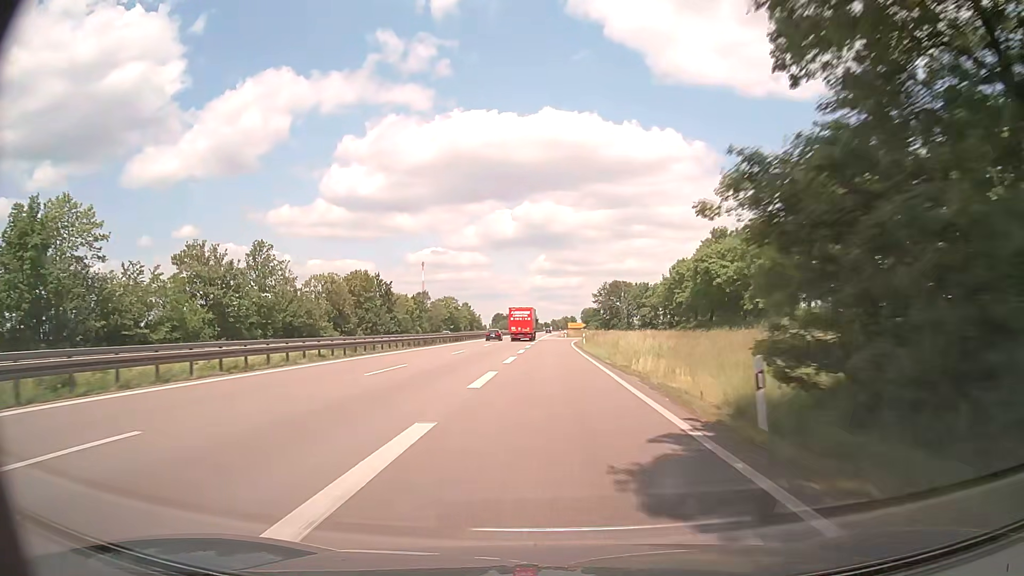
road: trunk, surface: asphalt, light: Day
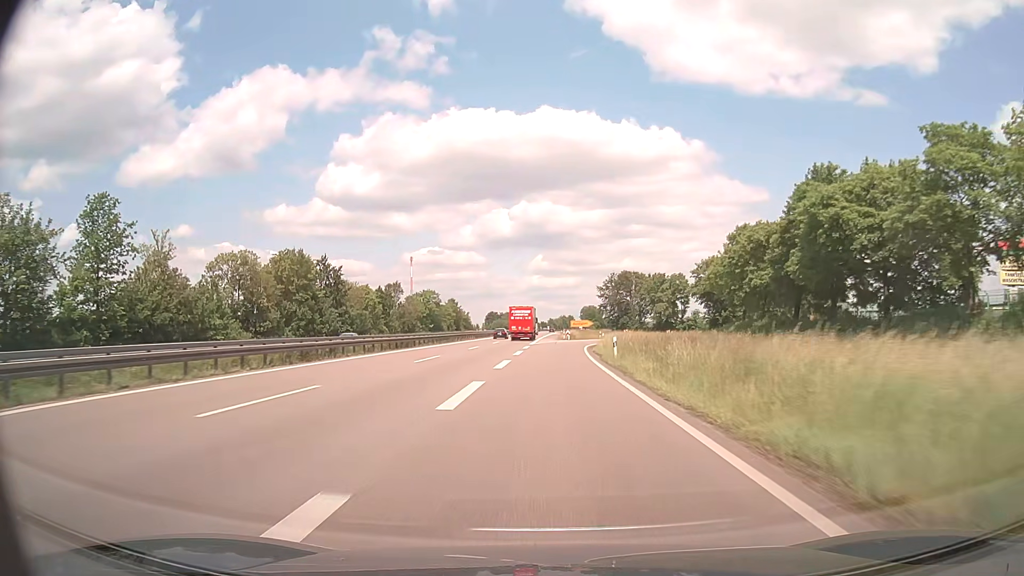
(+0.1, +27.7) m; 0°
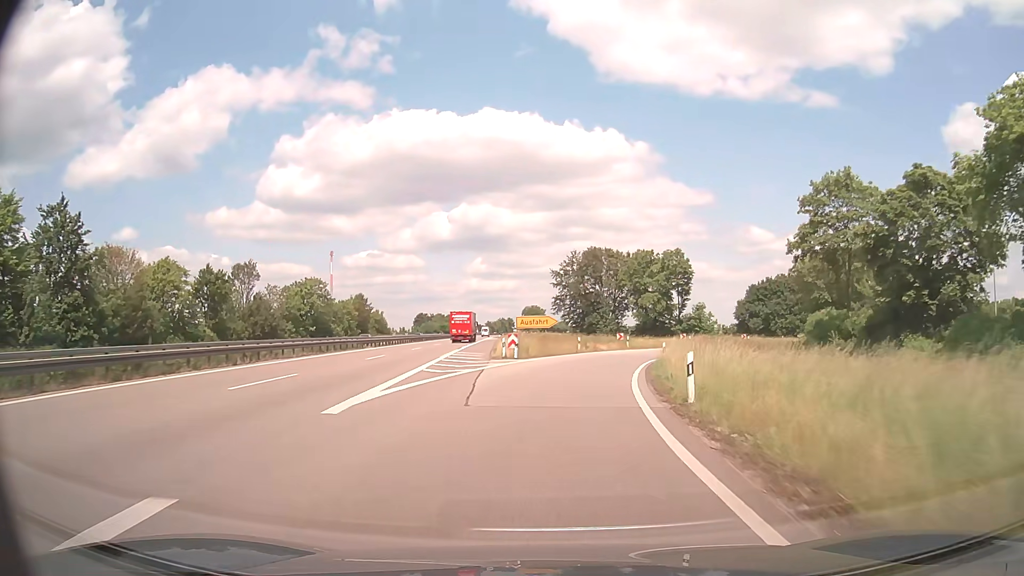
(+1.0, +47.6) m; +5°
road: trunk_link
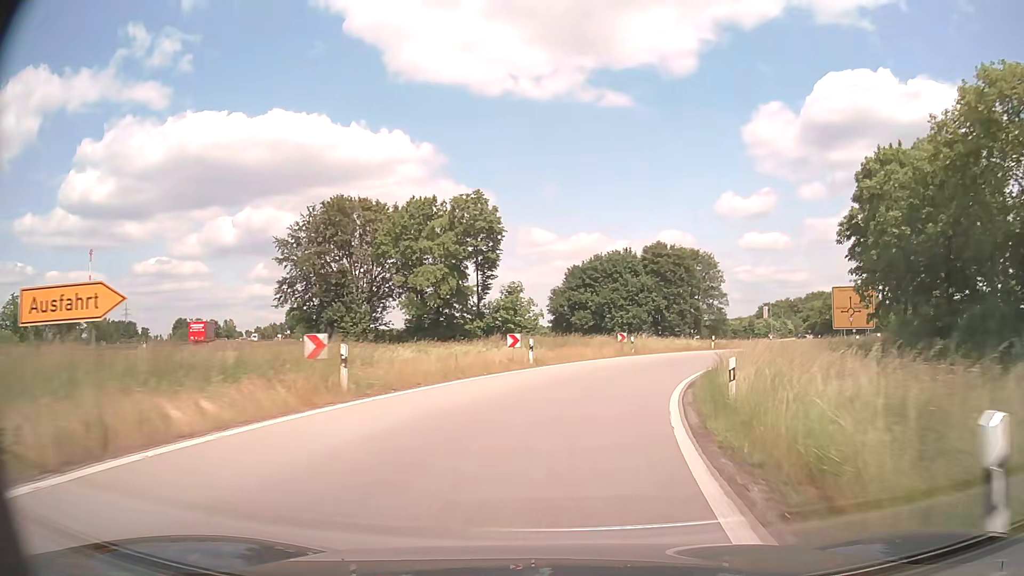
(+5.6, +39.6) m; +18°
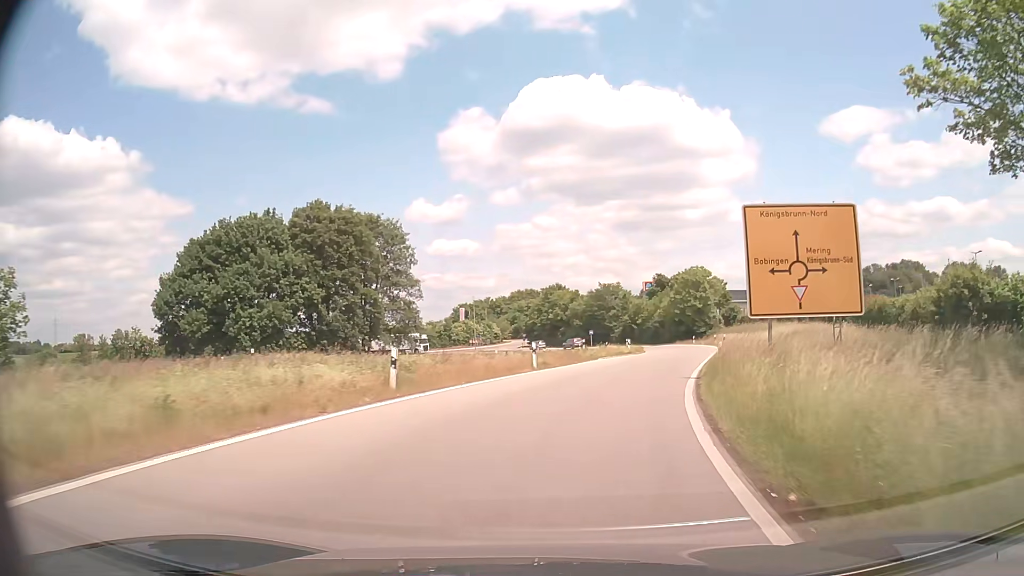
(+8.4, +34.9) m; +27°
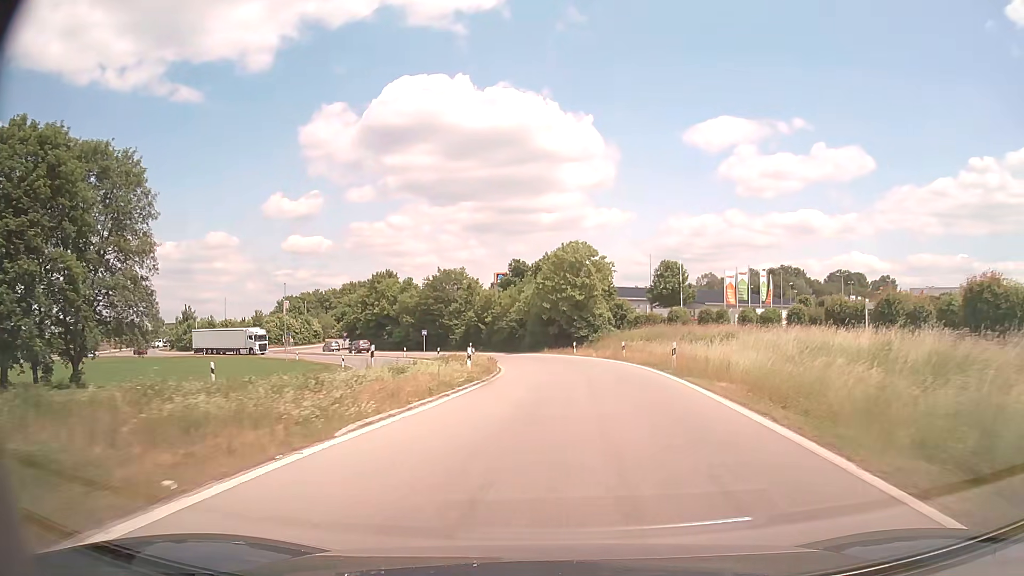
(+3.3, +27.2) m; +13°
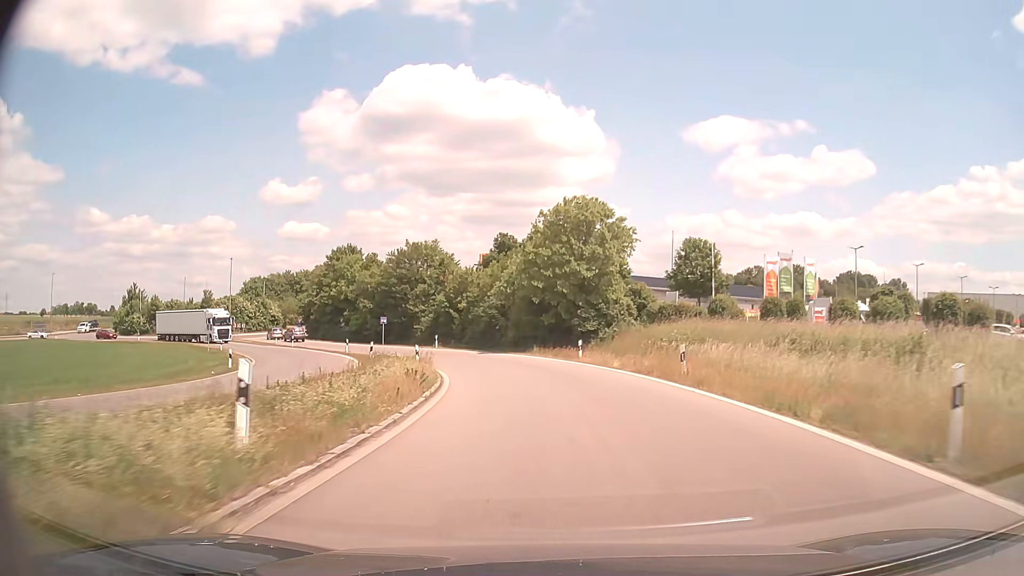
(+0.3, +17.8) m; +1°
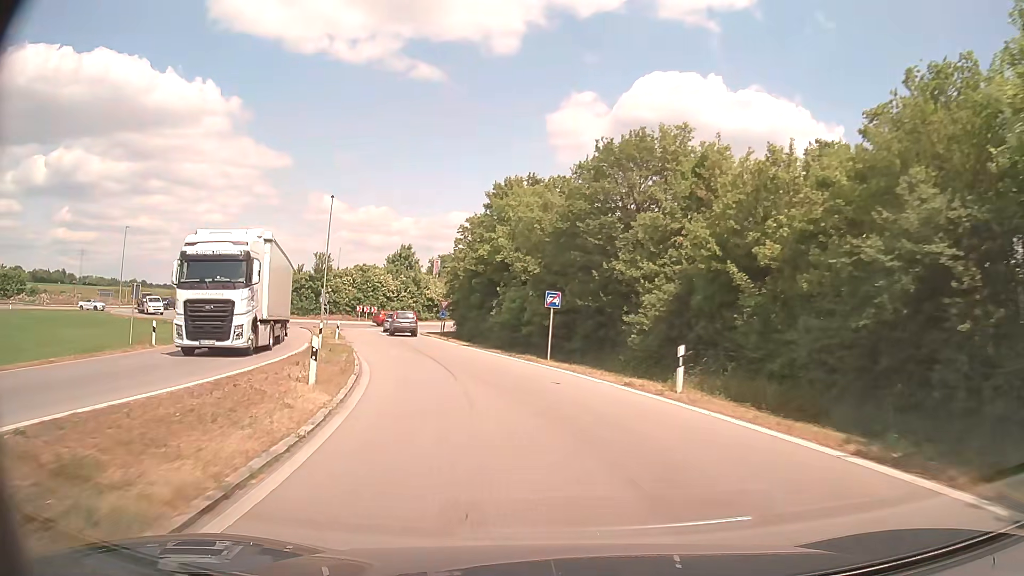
(-5.3, +38.9) m; -20°
(-1, +10) (-2, +20) (-5, +29) (-8, +39) (-11, +49) (-11, +59) (-6, +67) (-2, +76) (-2, +86) (-7, +95) m
